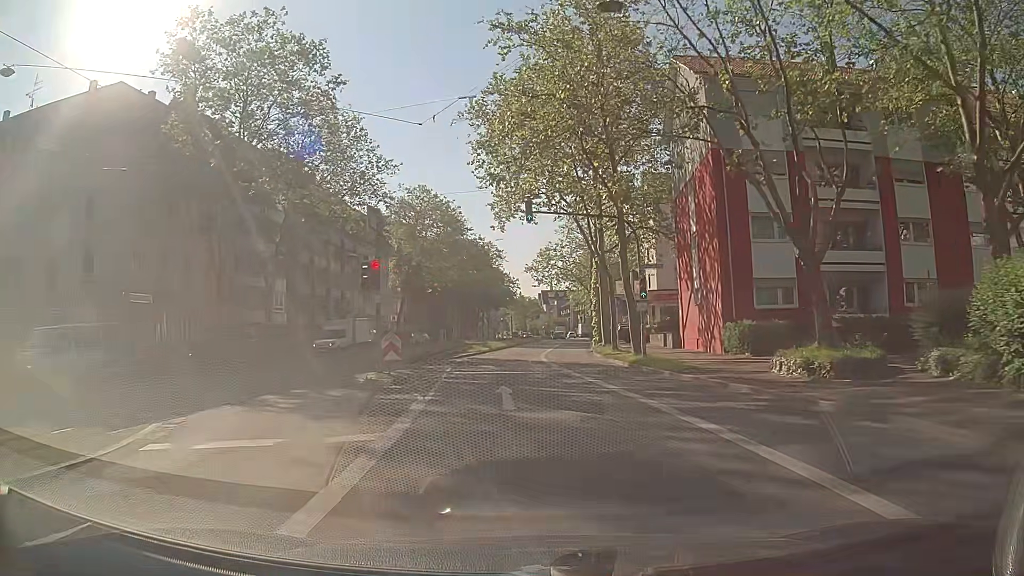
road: secondary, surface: asphalt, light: Day
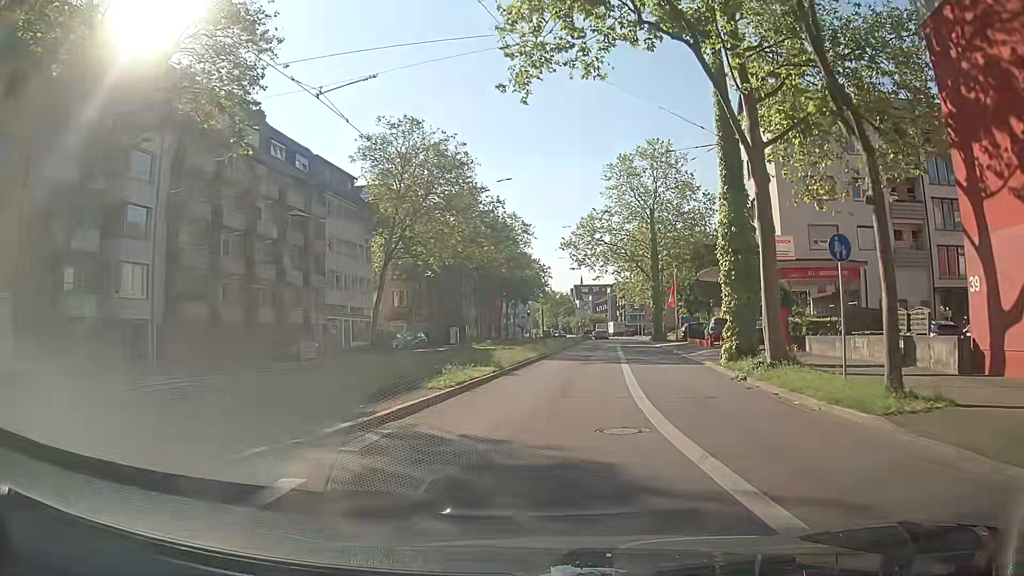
(-1.1, +25.1) m; -3°
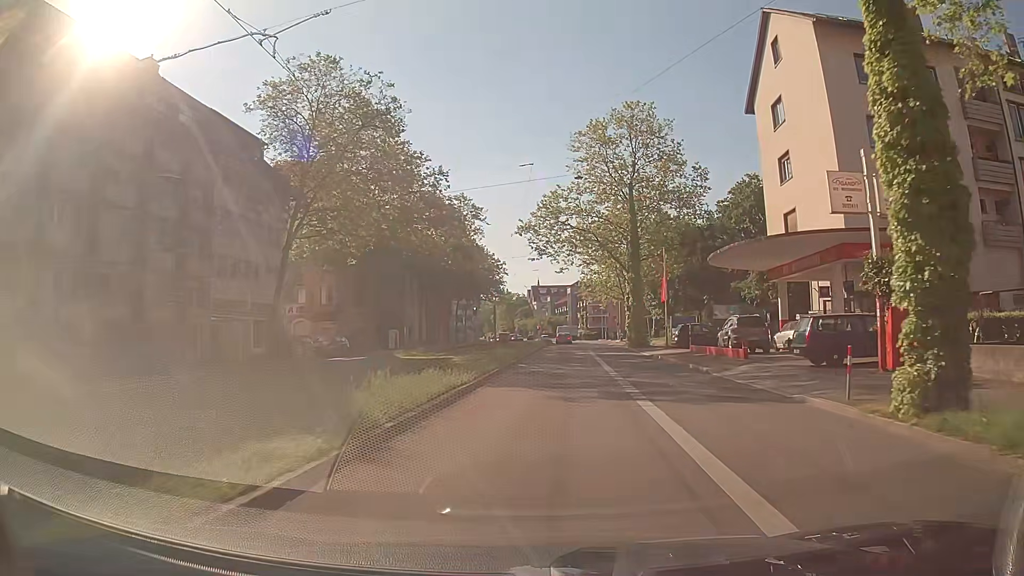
(+0.4, +12.9) m; +3°
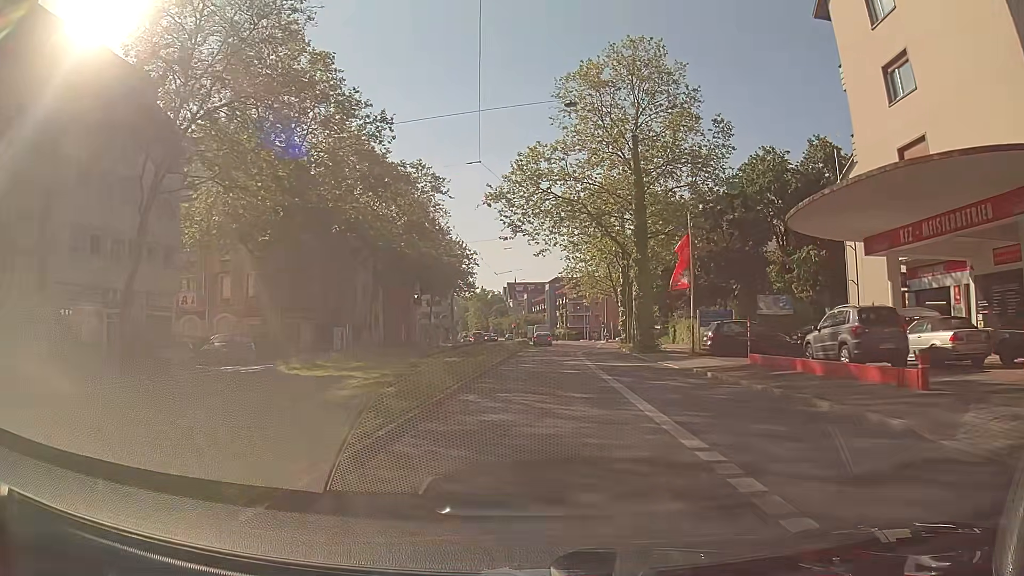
(+0.2, +13.5) m; +2°
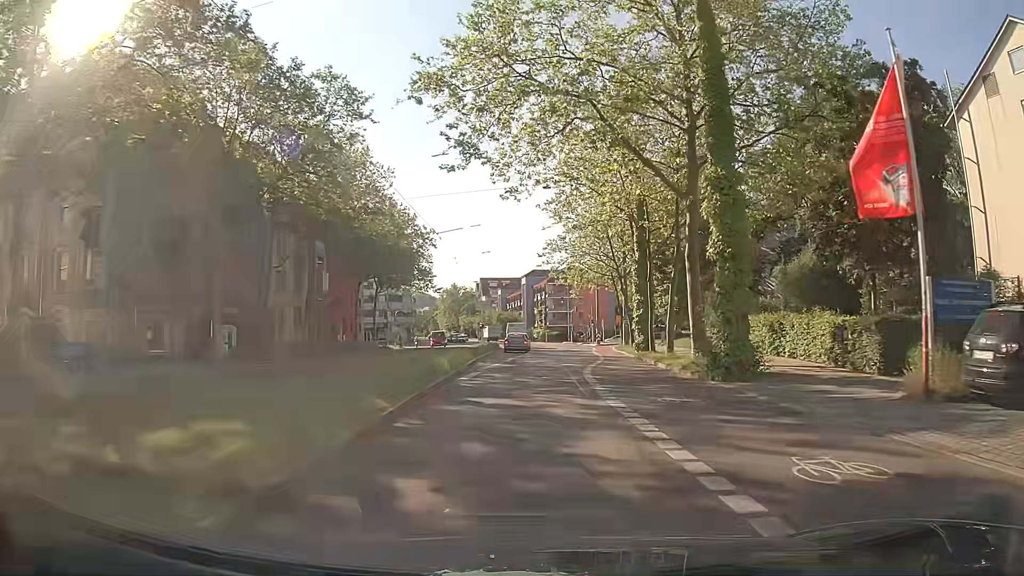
(+0.3, +20.9) m; +2°
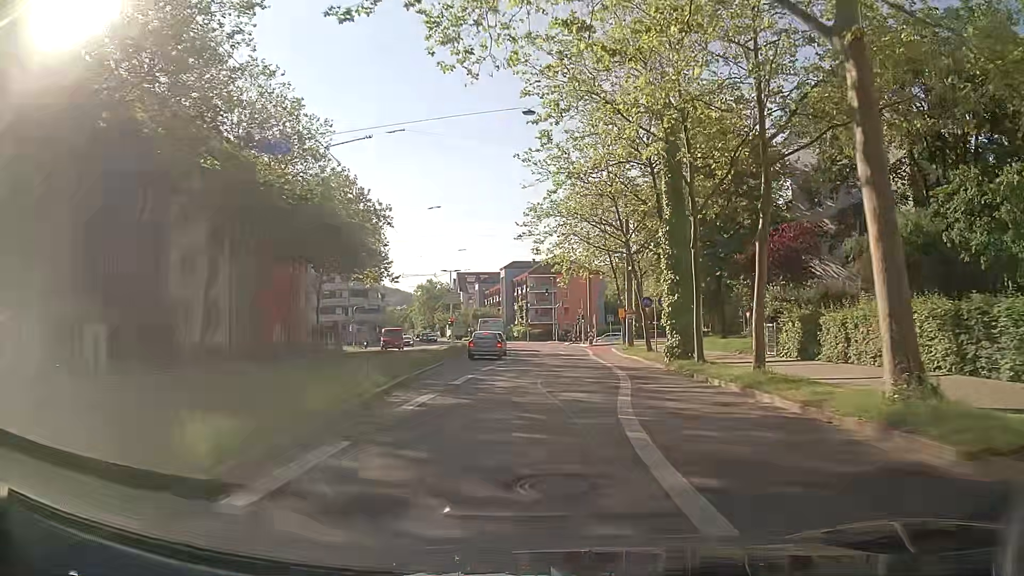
(+0.2, +14.1) m; +2°
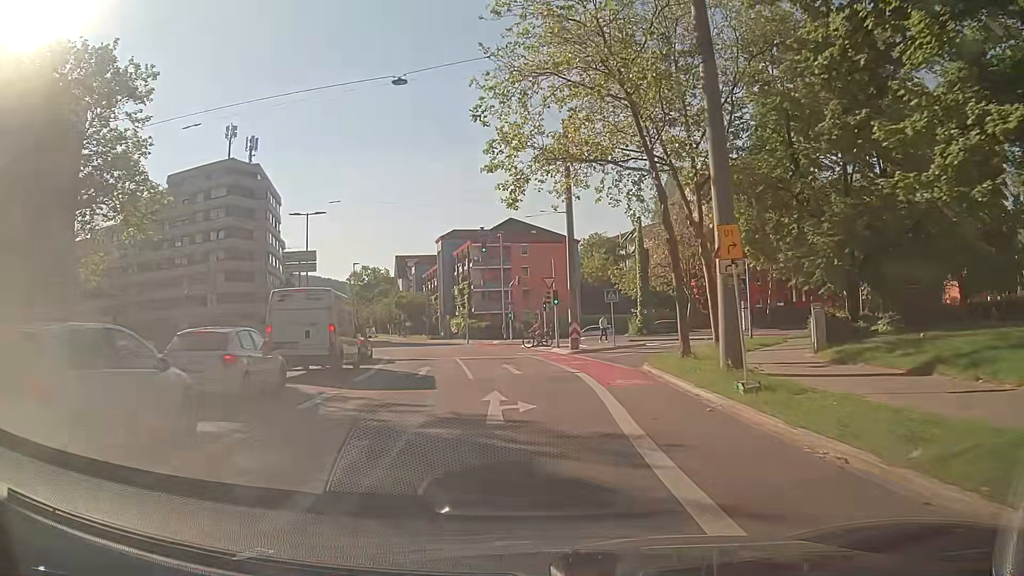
(+1.9, +35.7) m; +4°
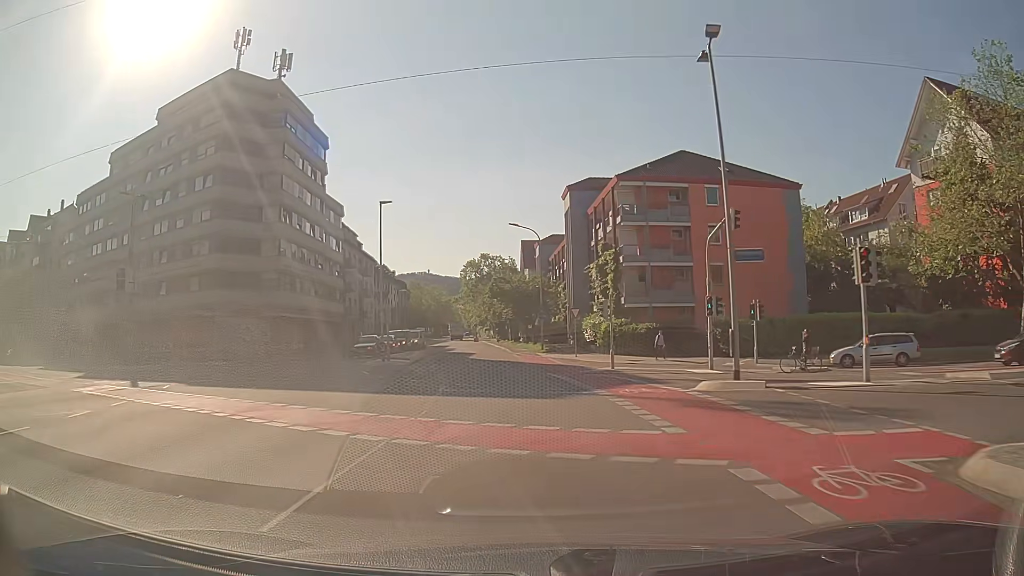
(-3.2, +36.3) m; -12°
(0, +10) (-1, +20) (-1, +30) (-2, +40) (-3, +50) (-5, +60) (-6, +70) (-7, +80) (-9, +90) (-10, +99) m
